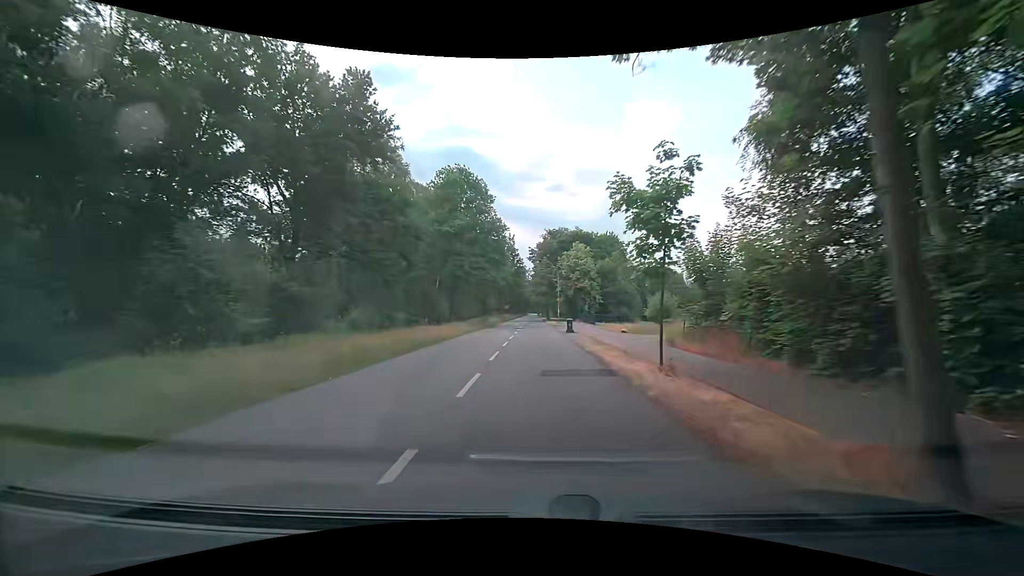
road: secondary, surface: asphalt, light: Day
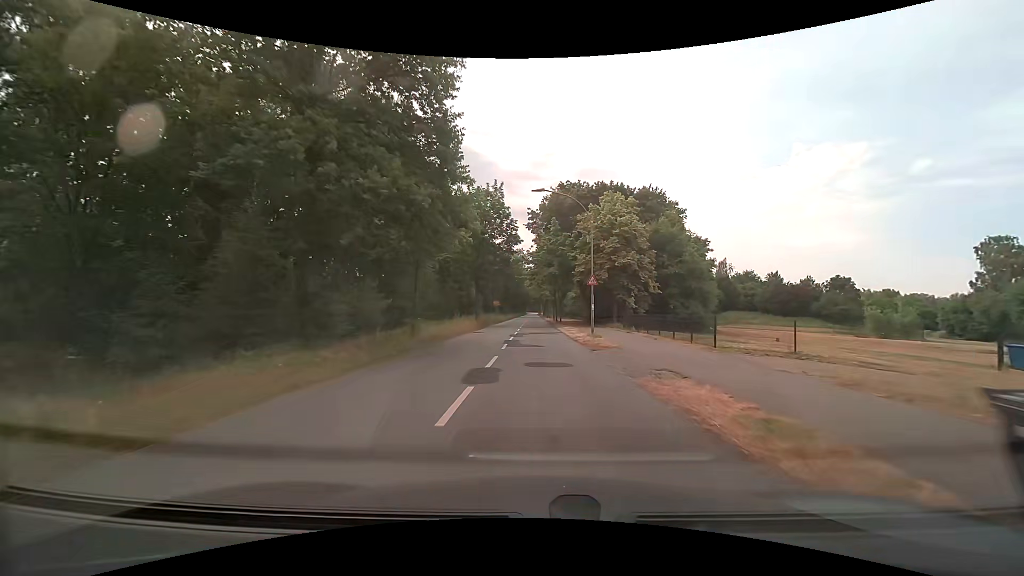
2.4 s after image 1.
(+0.1, +32.1) m; 0°
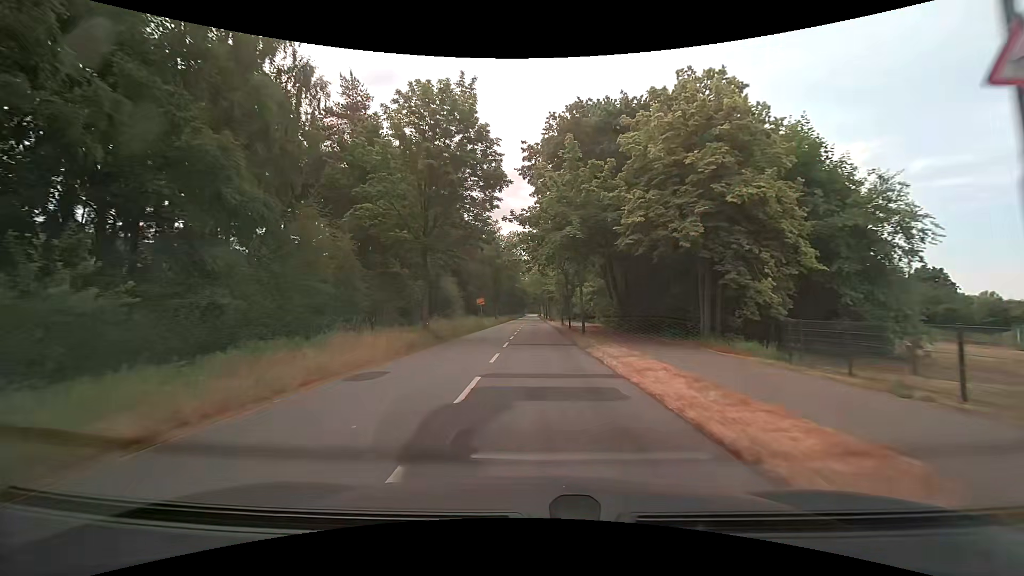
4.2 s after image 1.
(+0.1, +22.3) m; 0°
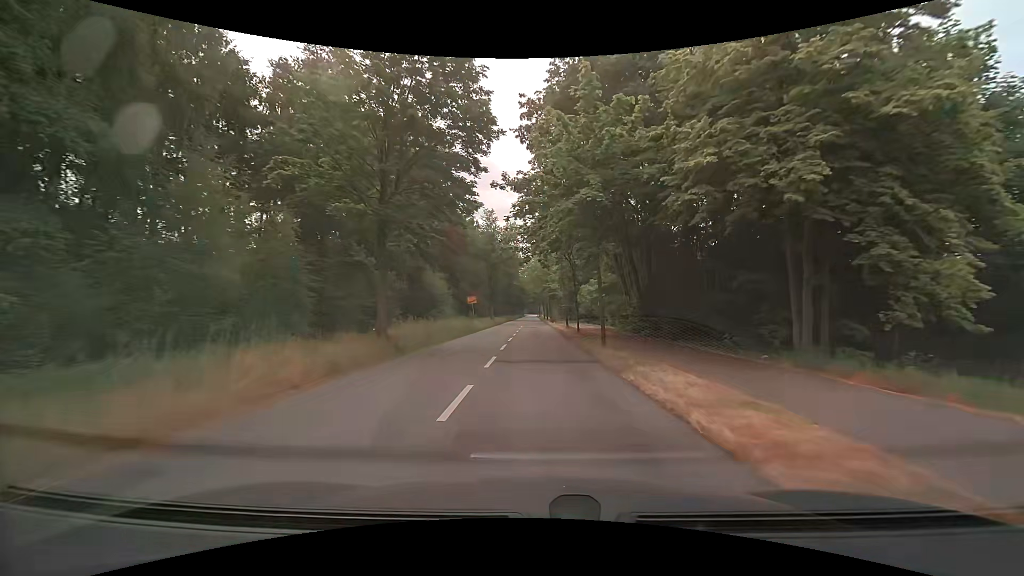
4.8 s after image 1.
(0.0, +7.3) m; +1°
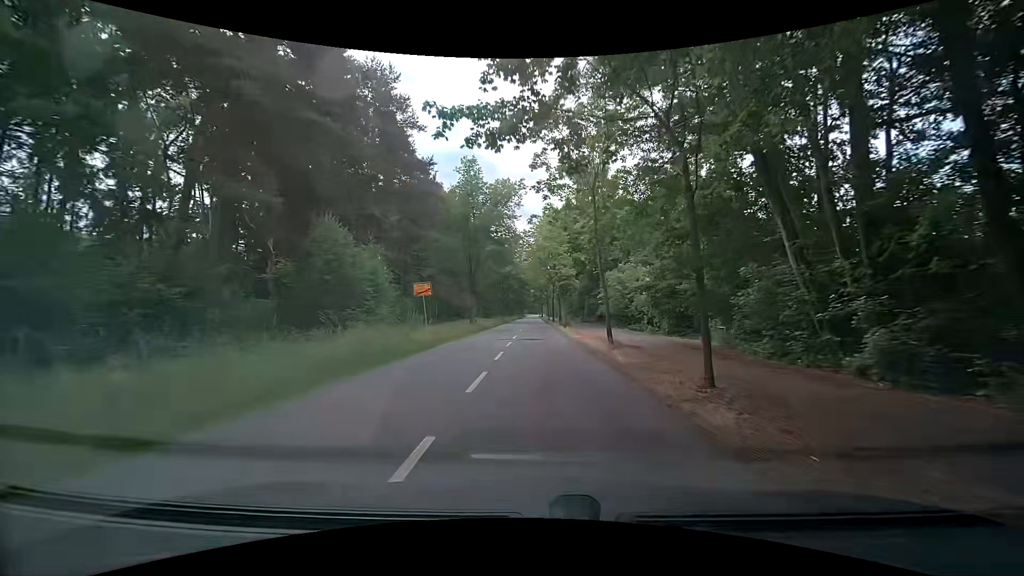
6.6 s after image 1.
(-0.5, +21.8) m; -3°
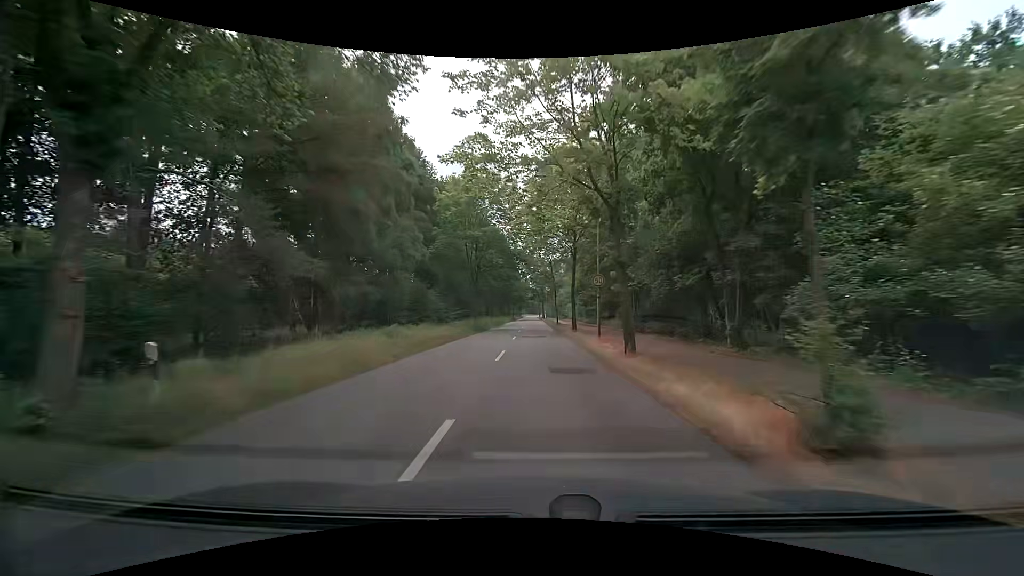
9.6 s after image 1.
(+1.0, +36.5) m; +1°
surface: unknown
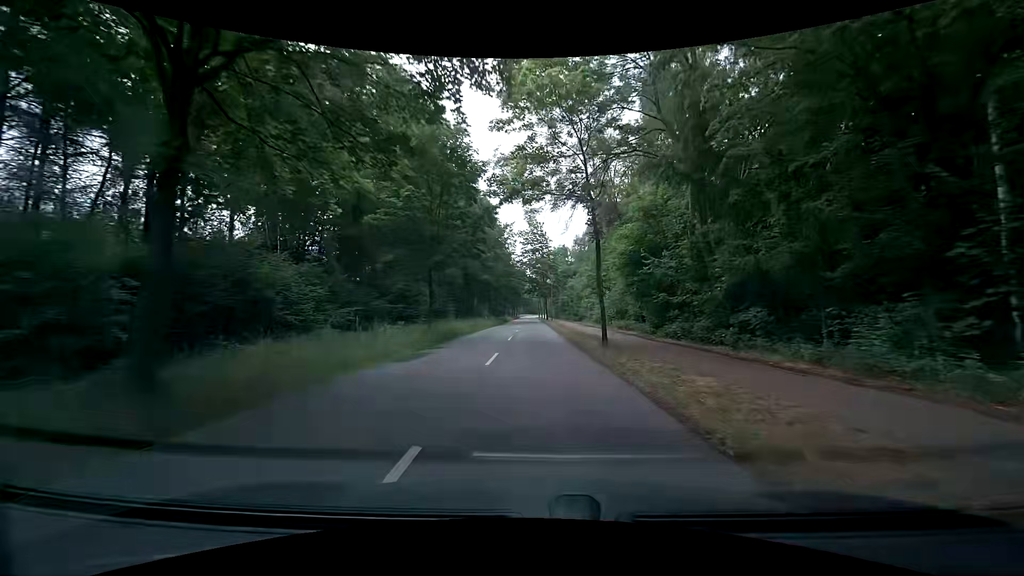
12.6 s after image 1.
(+0.3, +37.3) m; 0°
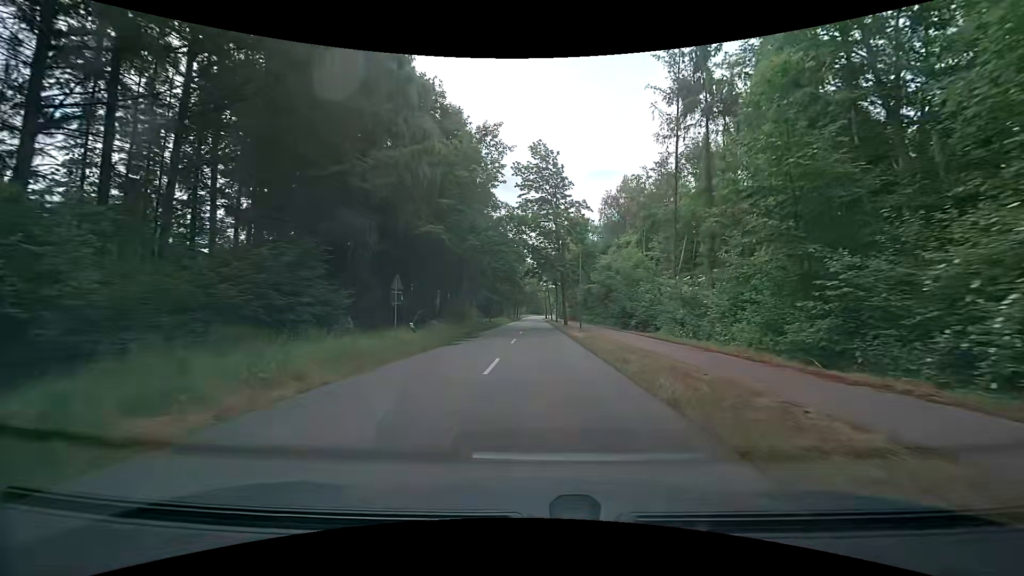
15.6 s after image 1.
(0.0, +38.2) m; 0°
(0, +10) (0, +20) (0, +30) (0, +40) (0, +50) (0, +60) (0, +70) (0, +80) (0, +90) (0, +100) m
